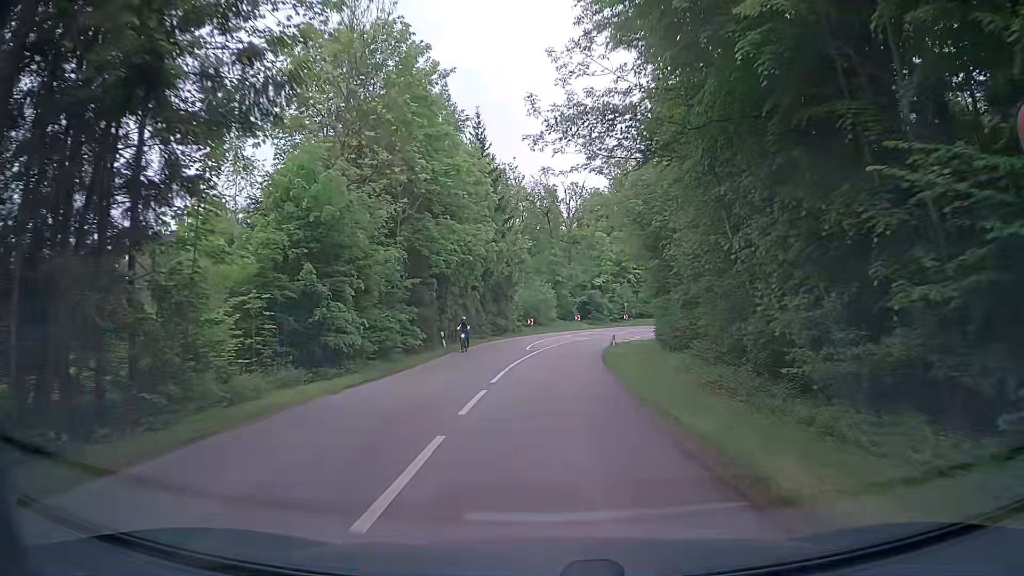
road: tertiary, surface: asphalt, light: Day
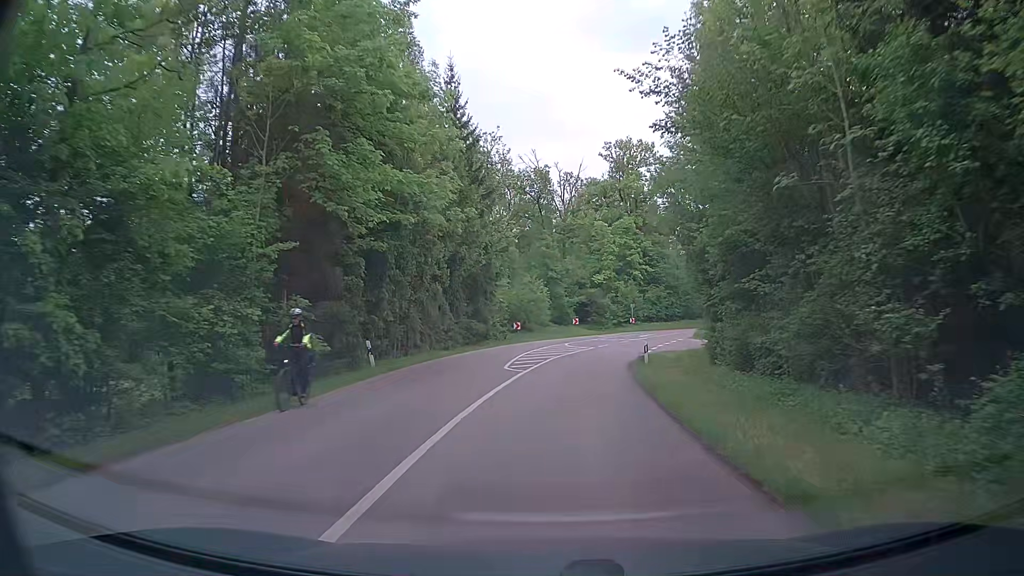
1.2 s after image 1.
(+0.1, +13.8) m; -1°
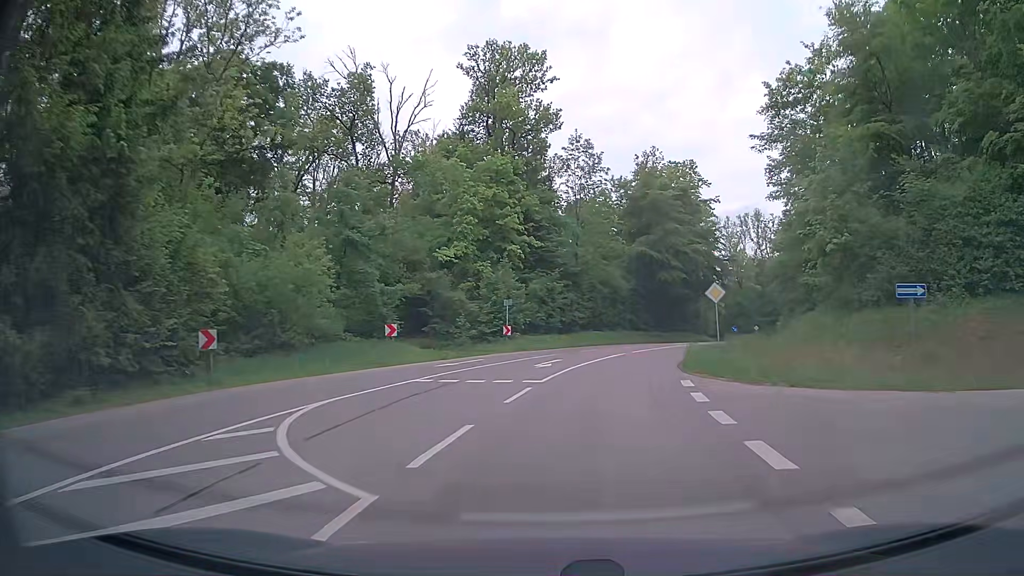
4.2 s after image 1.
(+3.7, +33.5) m; +14°
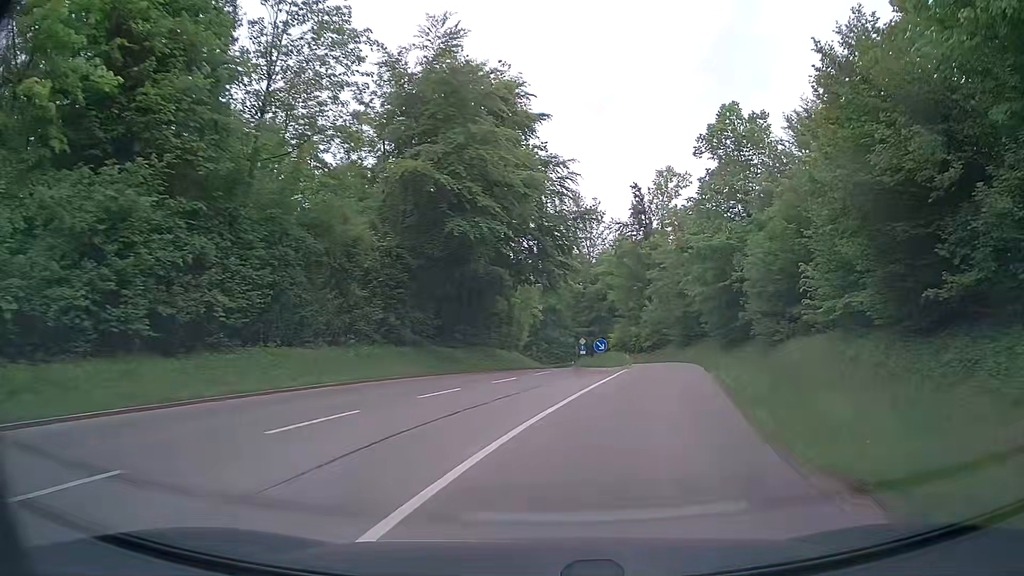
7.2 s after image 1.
(+4.6, +31.6) m; +18°
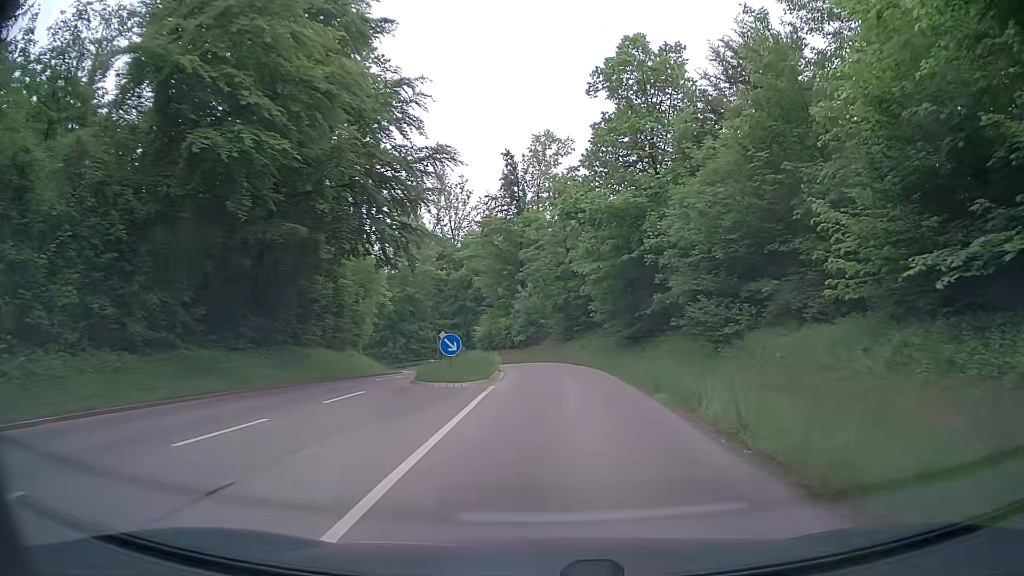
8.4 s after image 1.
(+1.2, +12.0) m; +11°
(0, +10) (+1, +20) (0, +30) (-1, +40) (-4, +50) (-8, +58) (-14, +67) (-21, +74) (-29, +79) (-38, +83) m
